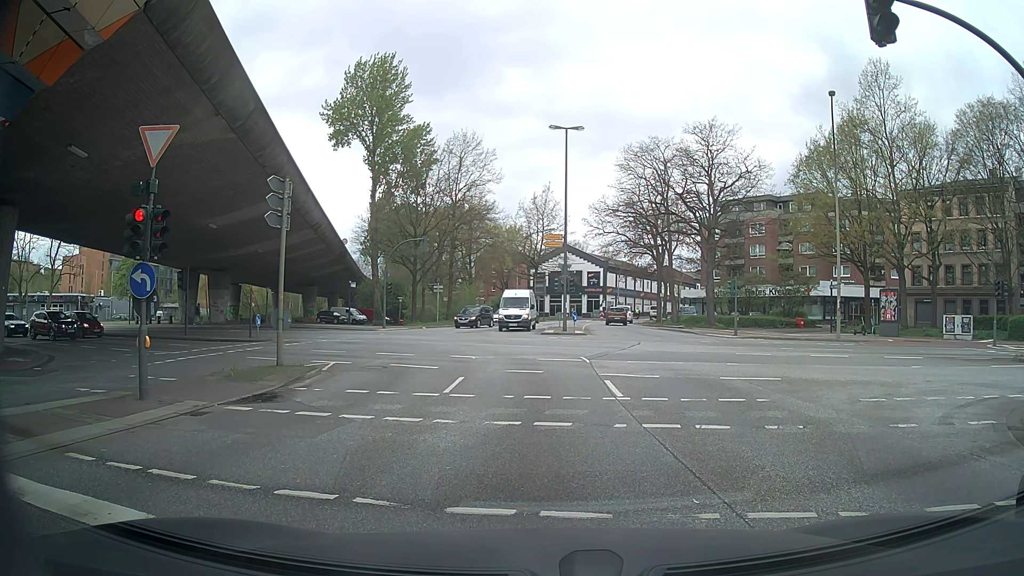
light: Day
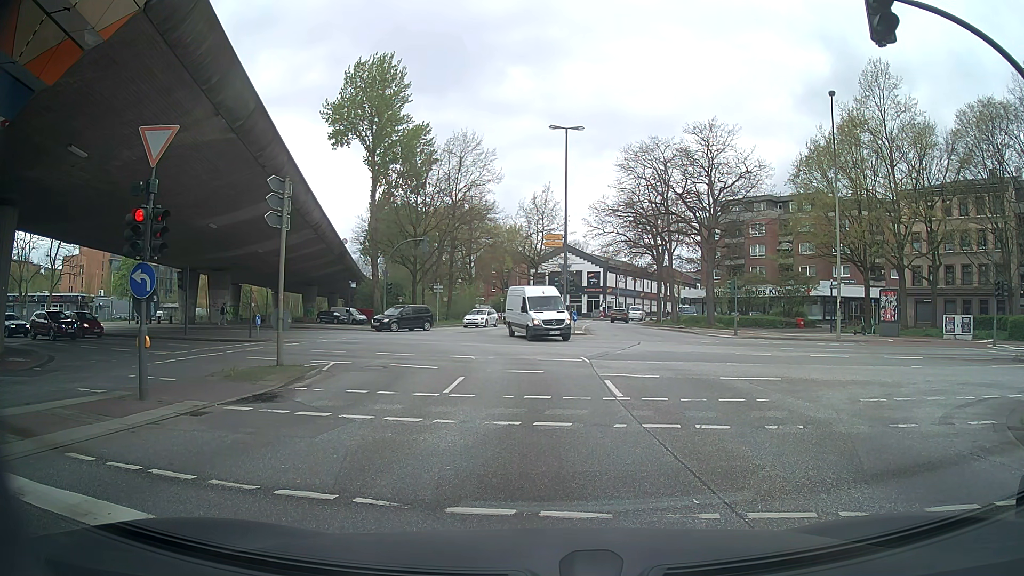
(0.0, 0.0) m; 0°
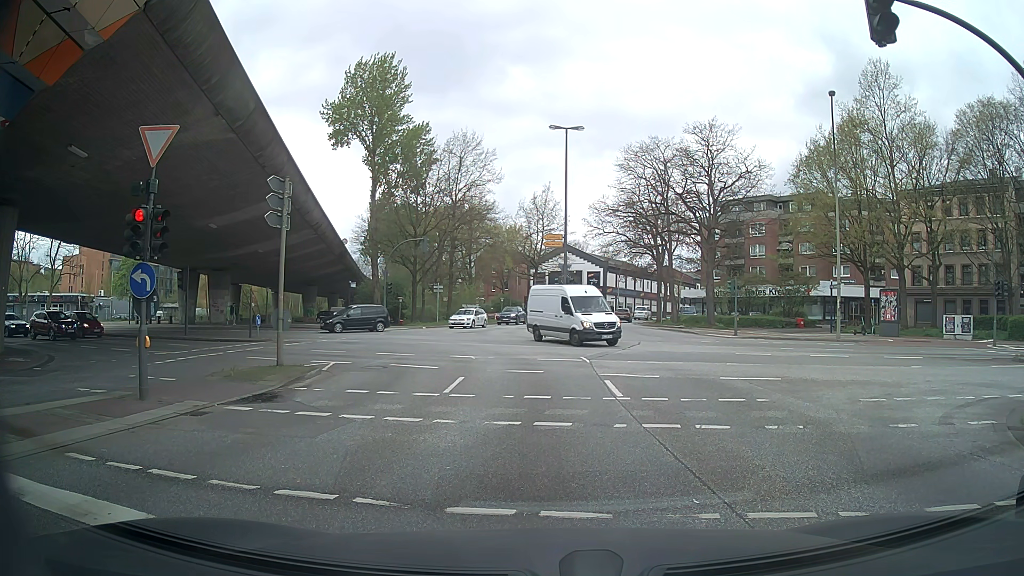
(0.0, 0.0) m; 0°
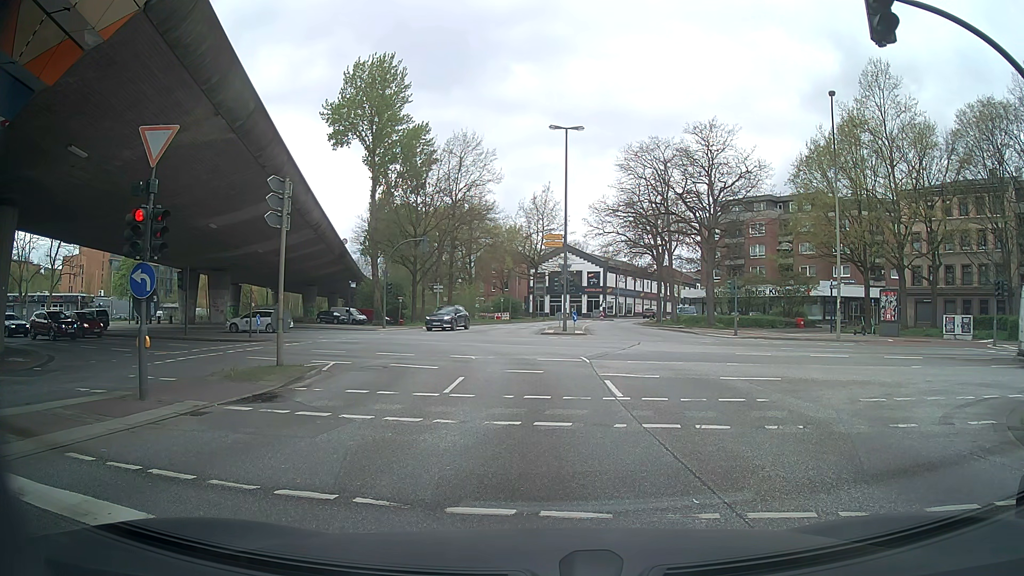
(0.0, 0.0) m; 0°
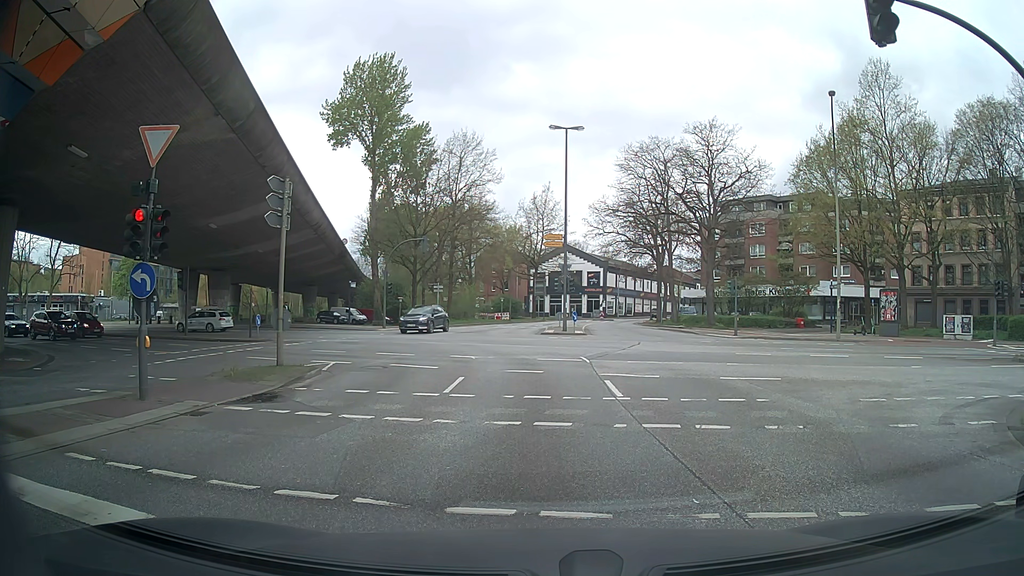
(0.0, 0.0) m; 0°
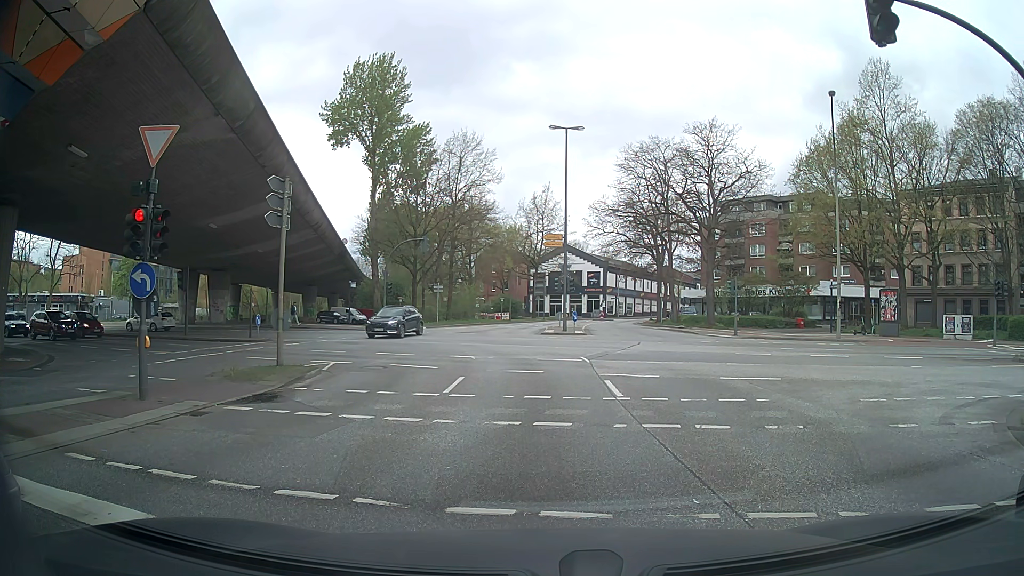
(0.0, 0.0) m; 0°
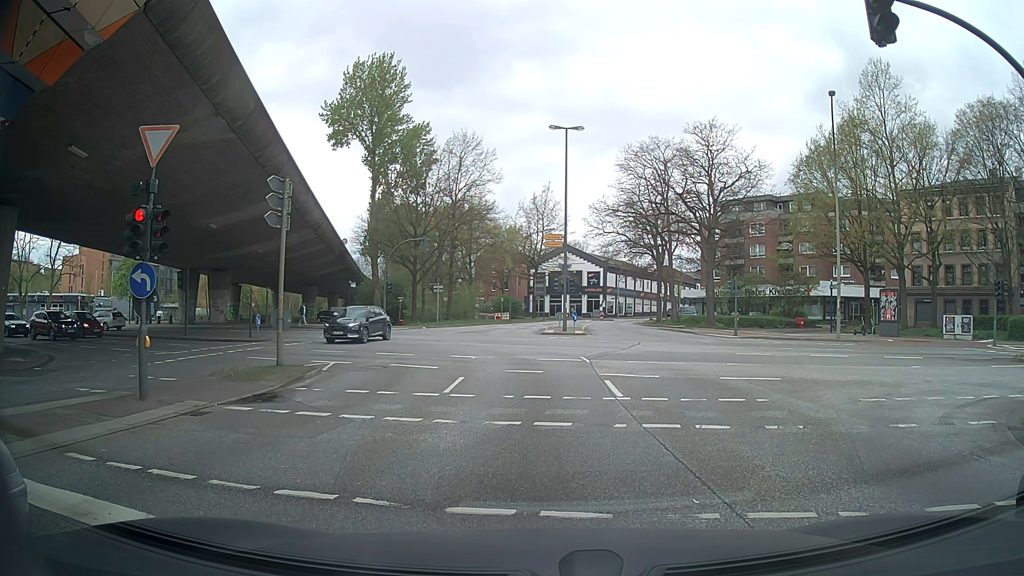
(0.0, 0.0) m; 0°
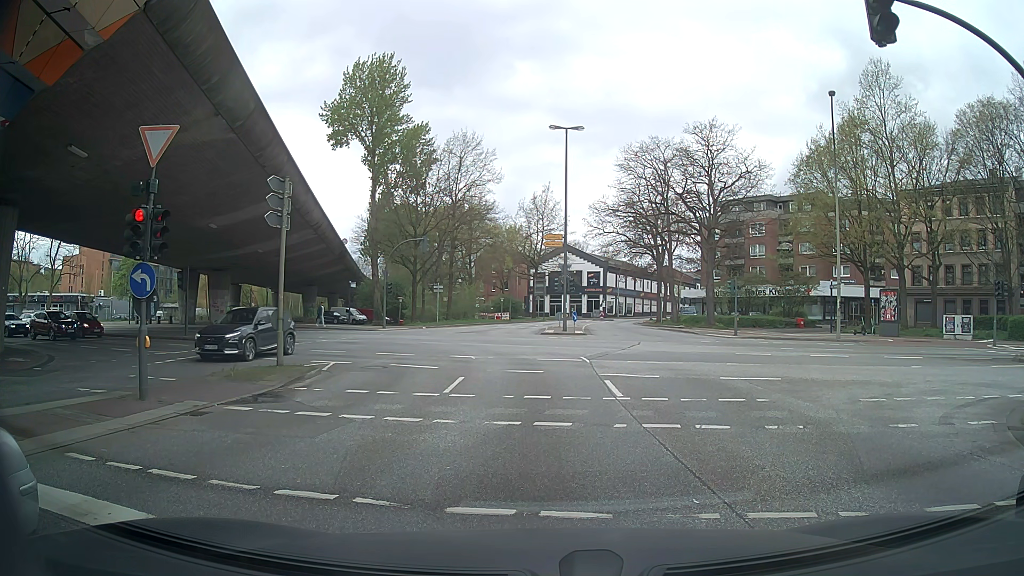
(0.0, 0.0) m; 0°
(0, +10) (0, +20) (-2, +30) (-8, +37) (-17, +42) (-26, +46) (-36, +48) (-45, +50) (-55, +52) (-65, +54) m
